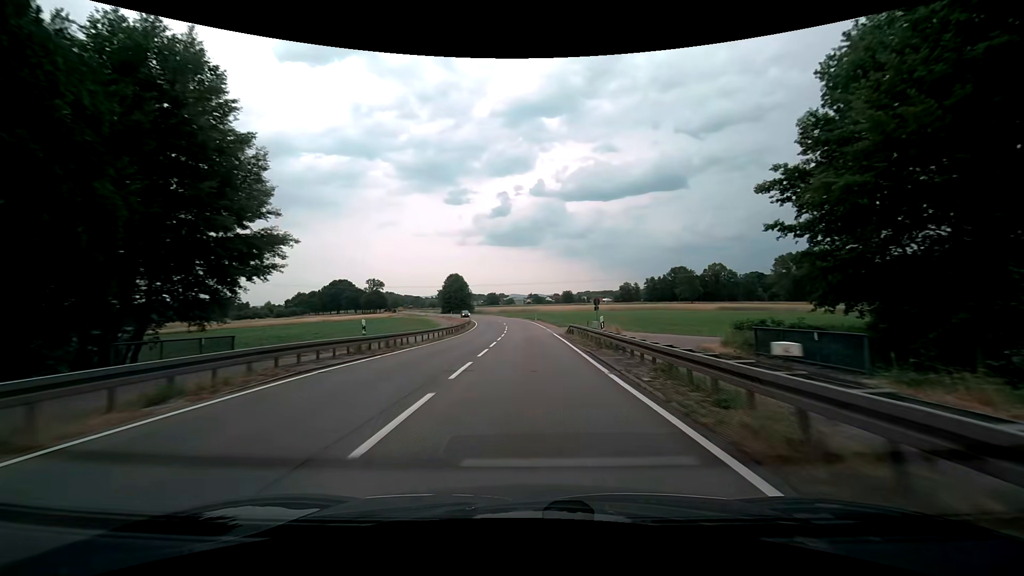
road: secondary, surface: asphalt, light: Day
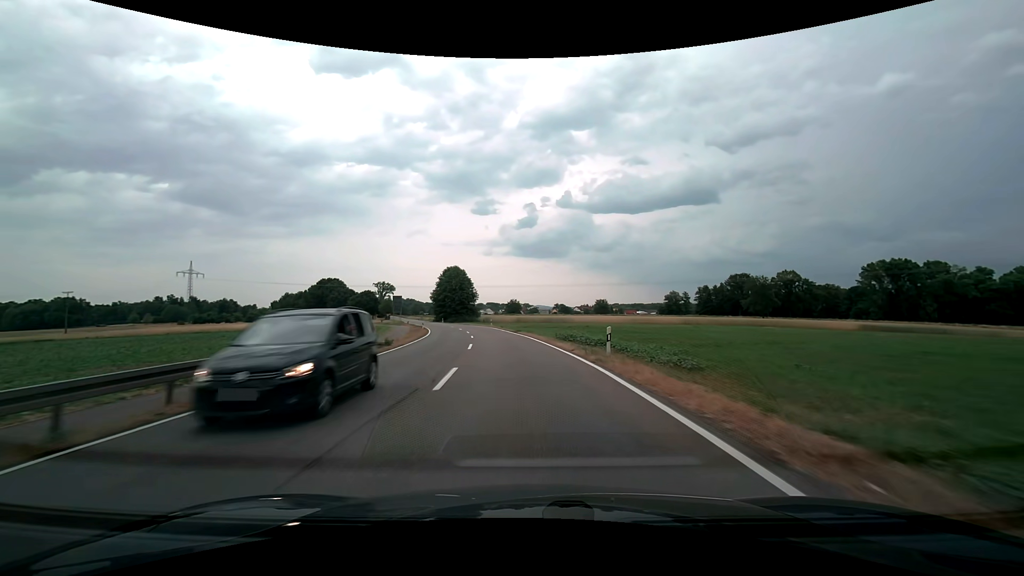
(-0.4, +55.4) m; -2°
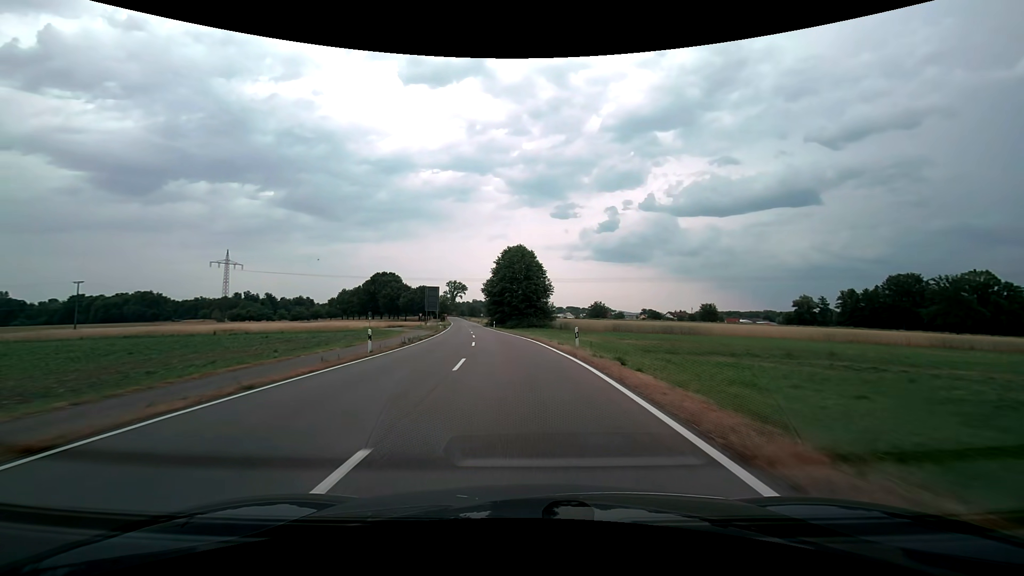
(-3.4, +44.4) m; -9°
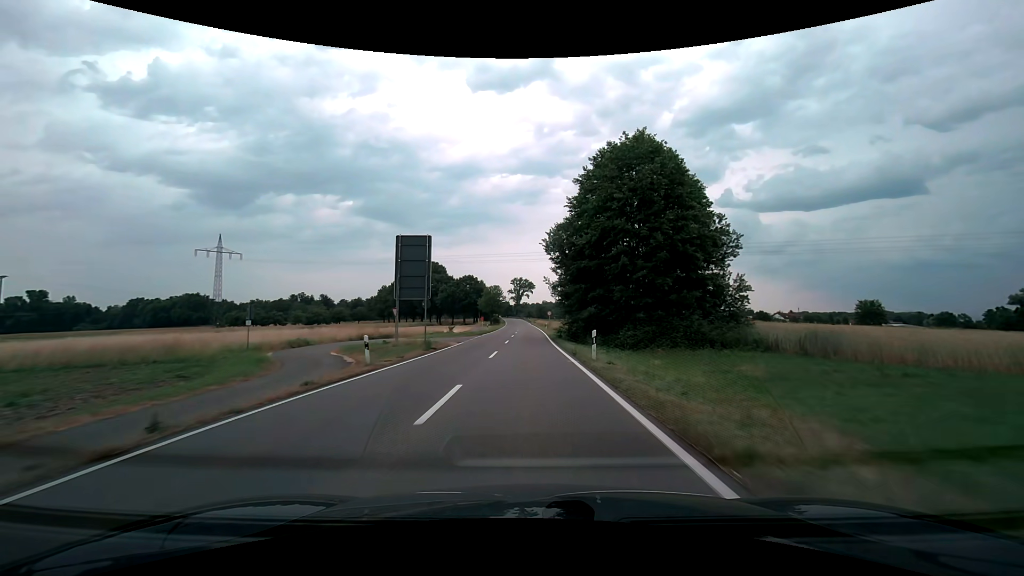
(-4.5, +54.8) m; -8°
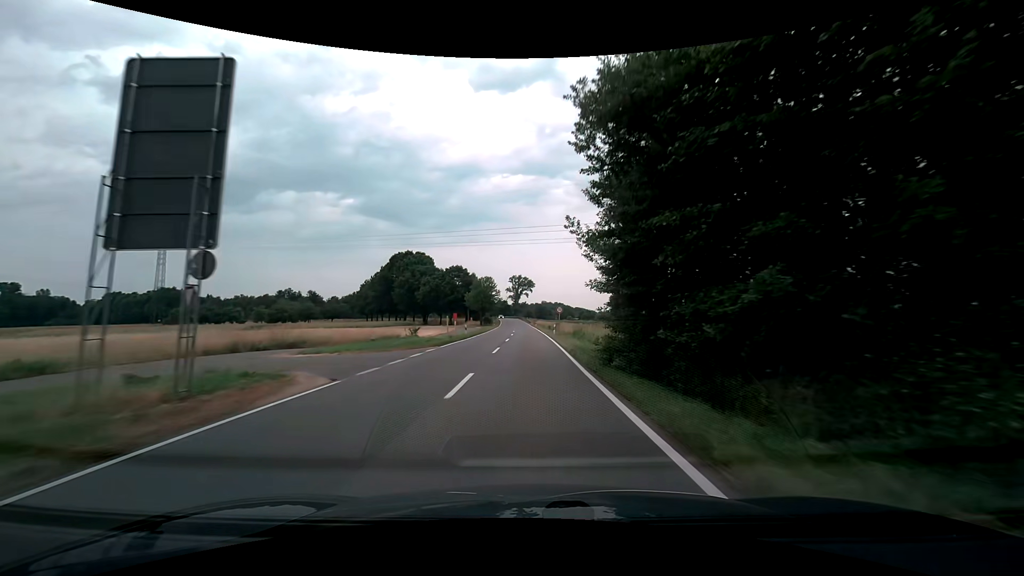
(-0.1, +22.2) m; 0°
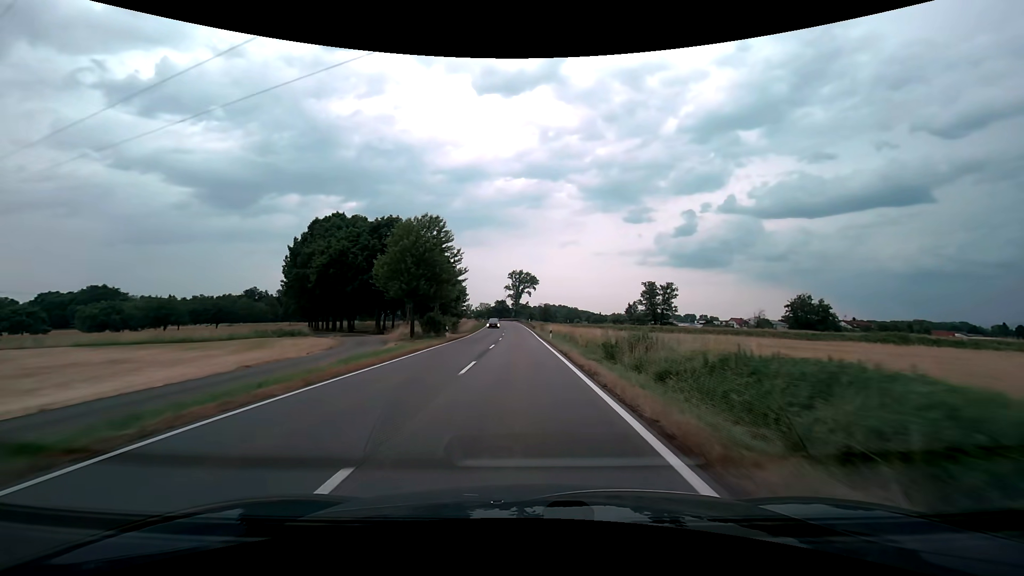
(+0.1, +56.1) m; 0°
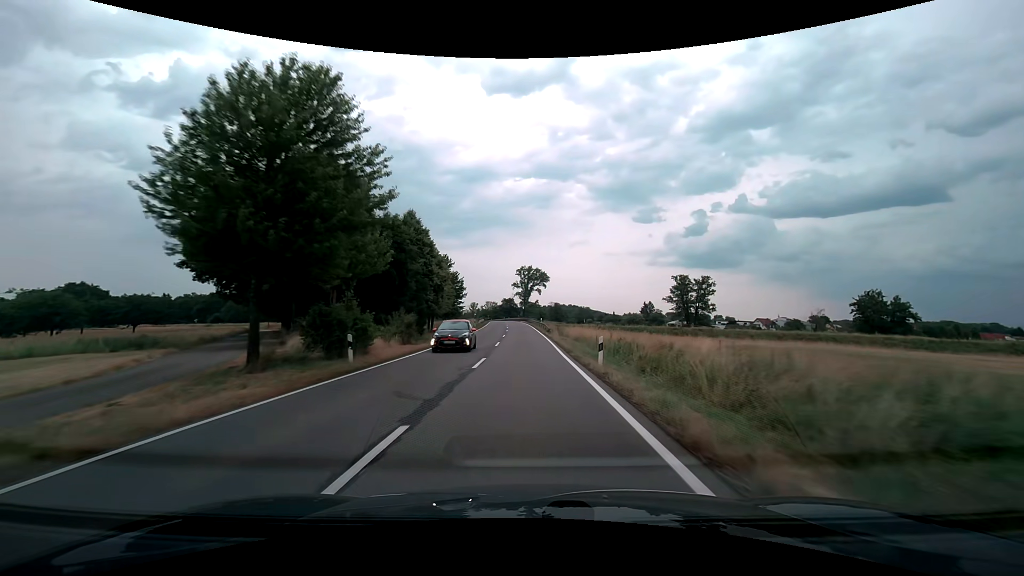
(-0.2, +22.4) m; -1°
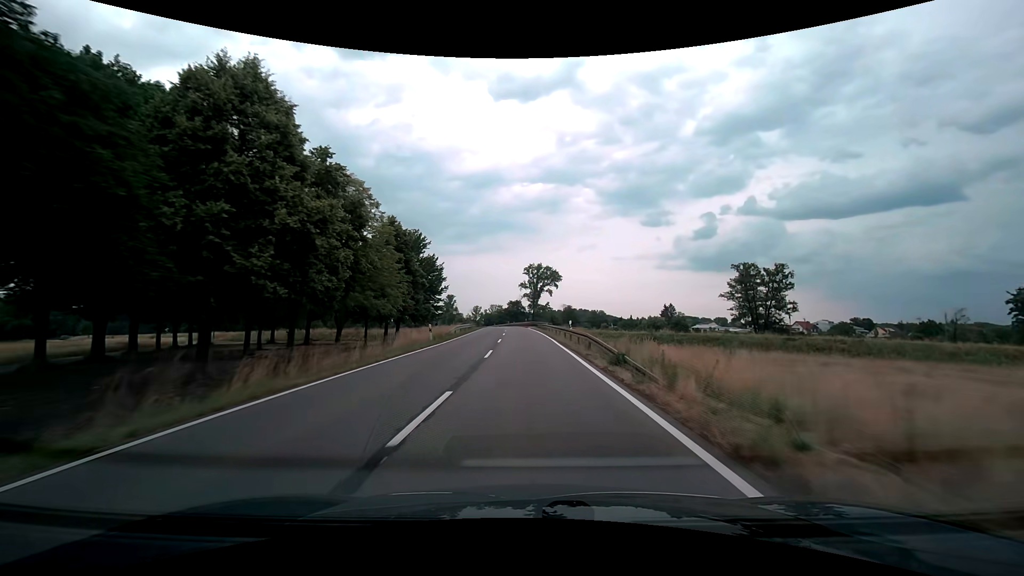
(-0.3, +33.4) m; -1°
(0, +10) (0, +20) (0, +30) (-1, +40) (-1, +50) (-1, +60) (-2, +70) (-2, +80) (-3, +90) (-4, +100) m
